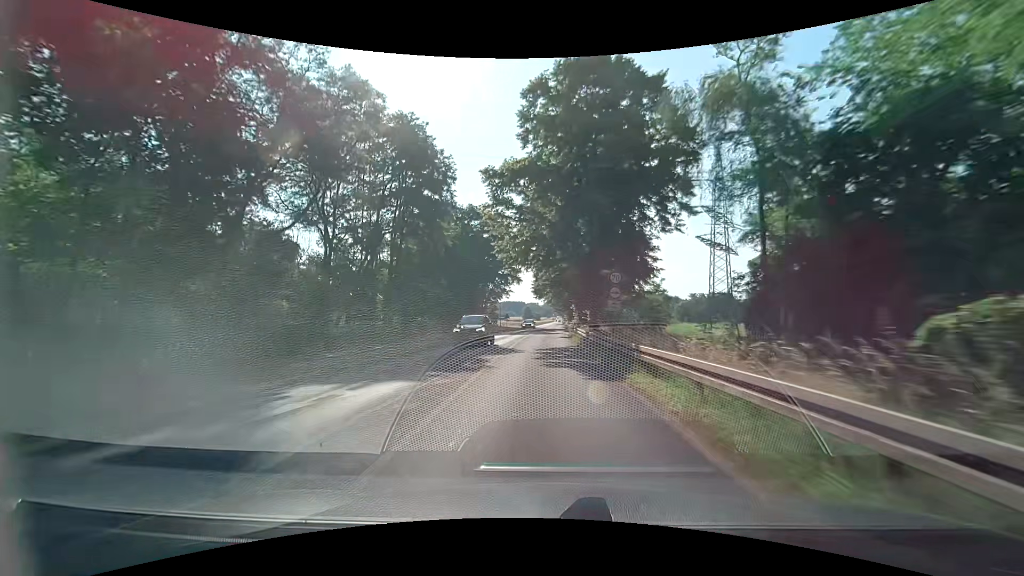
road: primary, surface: asphalt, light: Day
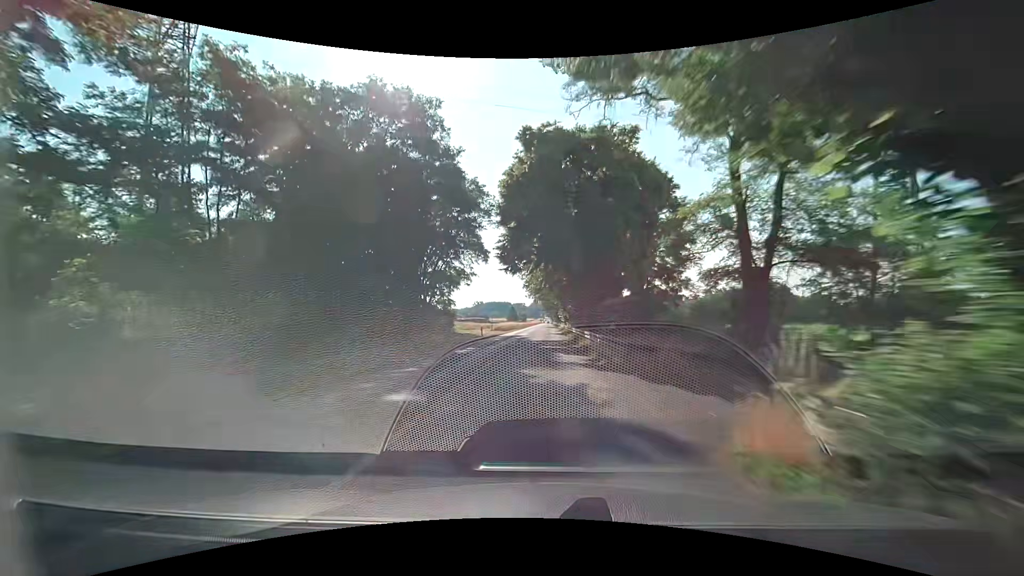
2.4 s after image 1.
(+0.3, +43.1) m; +1°
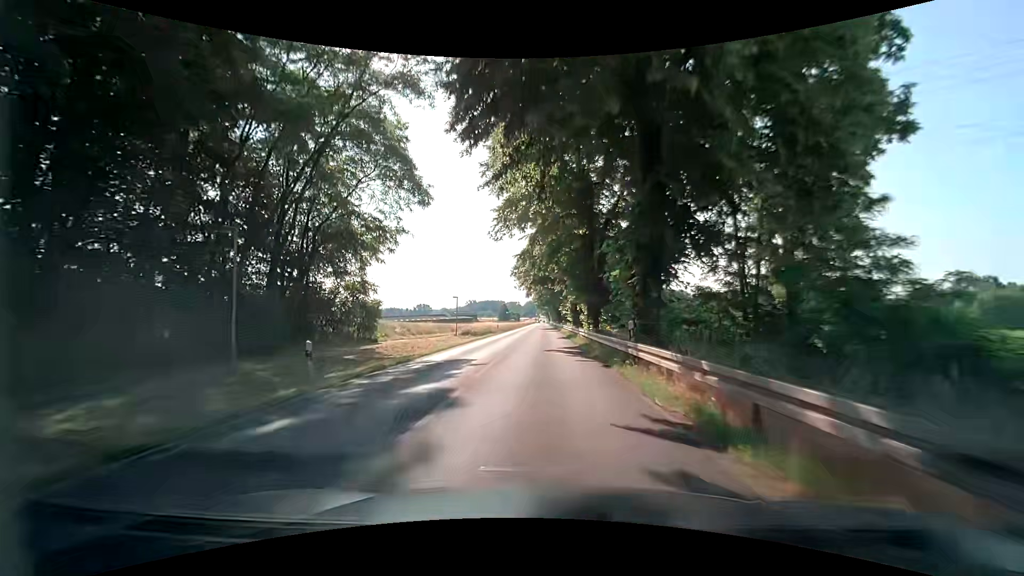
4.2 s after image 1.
(+0.4, +32.3) m; +1°
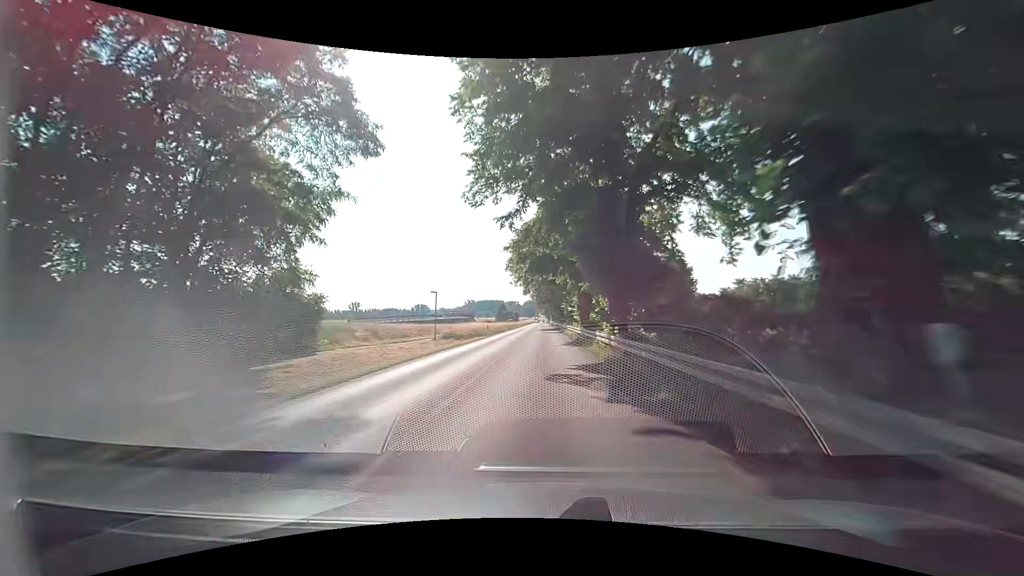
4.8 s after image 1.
(0.0, +10.8) m; +1°
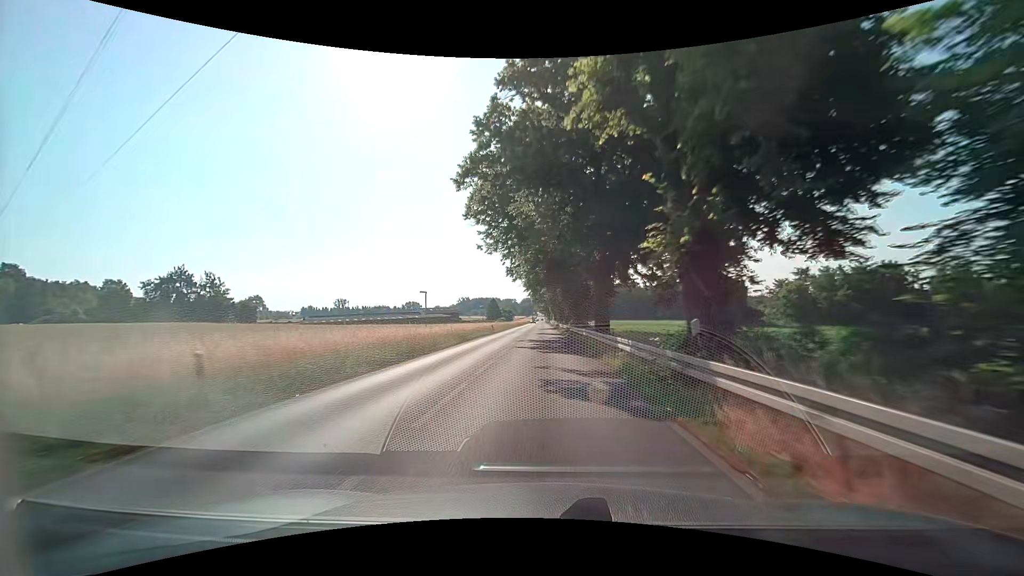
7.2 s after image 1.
(-0.2, +43.1) m; 0°
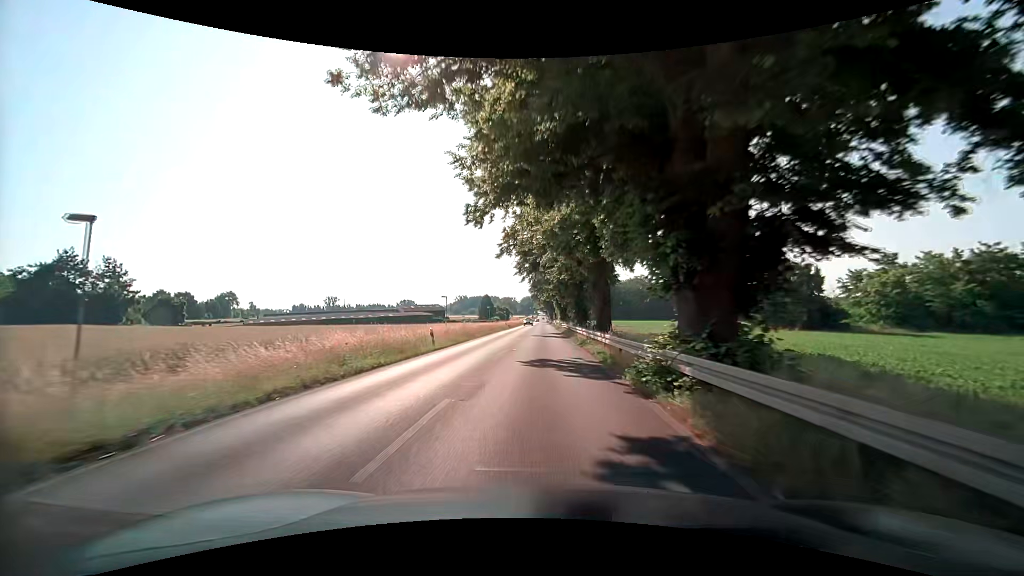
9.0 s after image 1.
(-0.4, +32.3) m; -1°
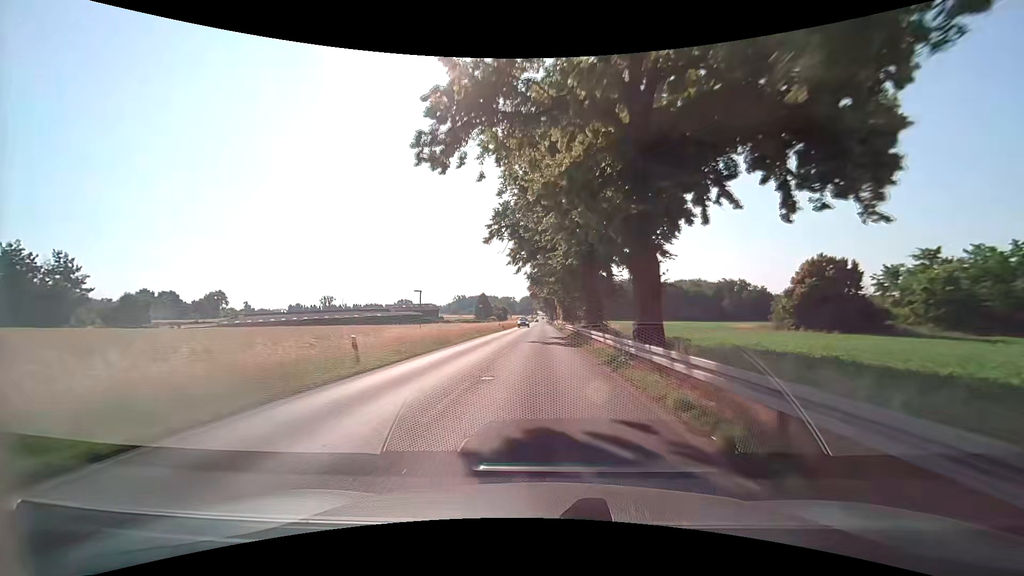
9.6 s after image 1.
(0.0, +10.8) m; 0°
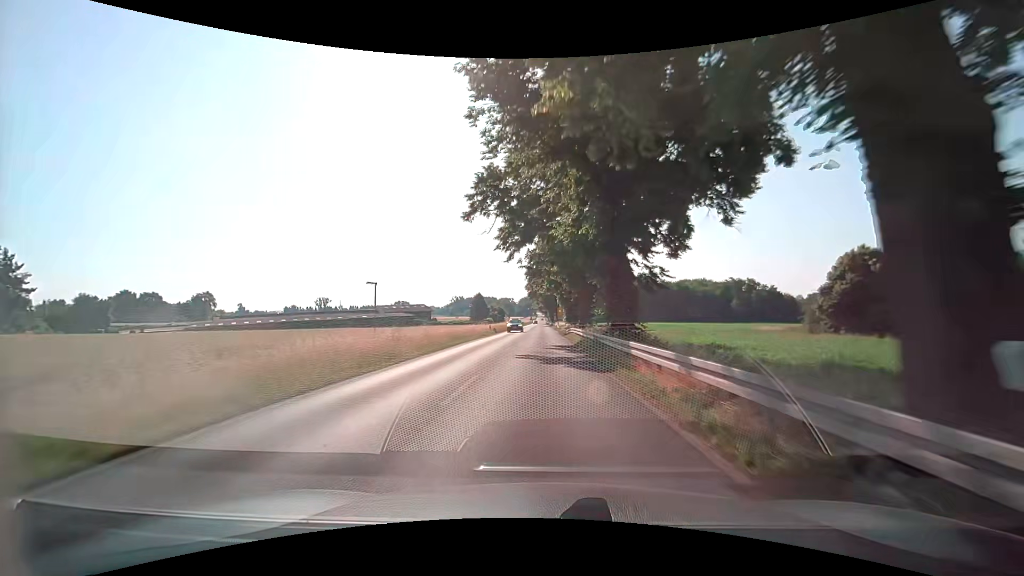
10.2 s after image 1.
(+0.1, +10.8) m; 0°
(0, +10) (0, +20) (0, +30) (0, +40) (0, +50) (0, +60) (0, +70) (0, +80) (0, +90) (0, +100) m
